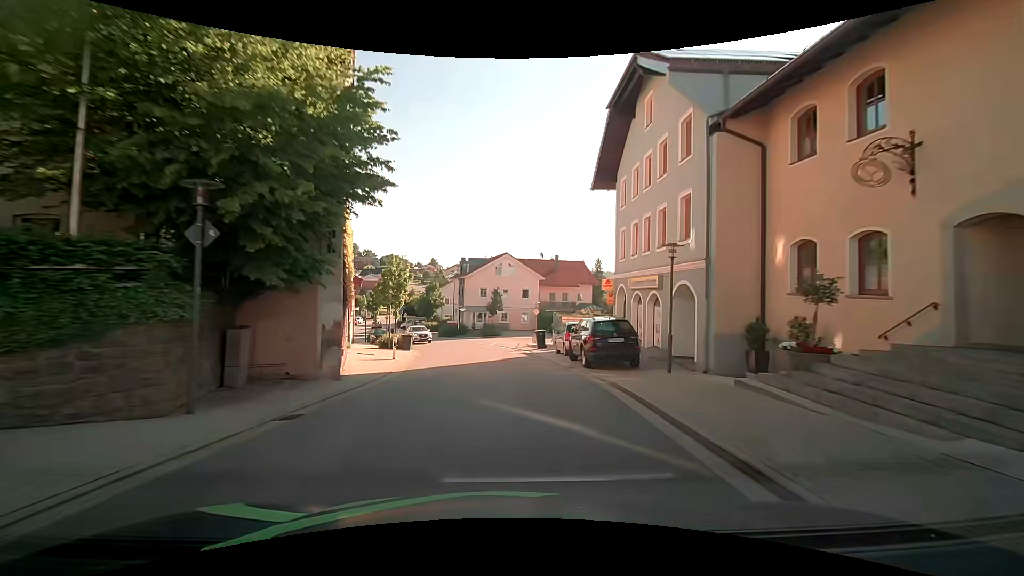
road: tertiary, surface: asphalt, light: Day
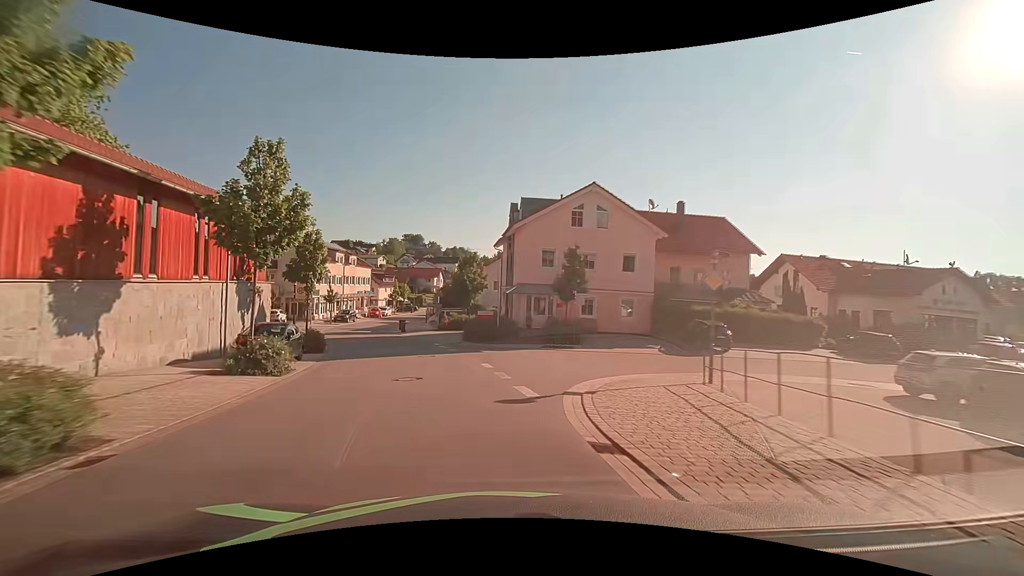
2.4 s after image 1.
(-0.9, +30.9) m; -8°
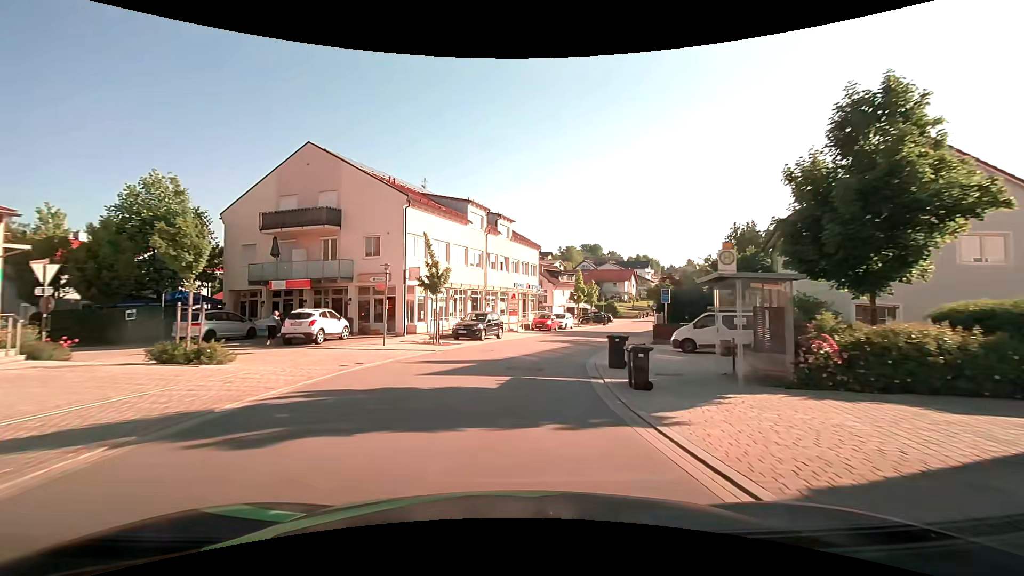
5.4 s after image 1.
(-8.2, +37.4) m; -20°
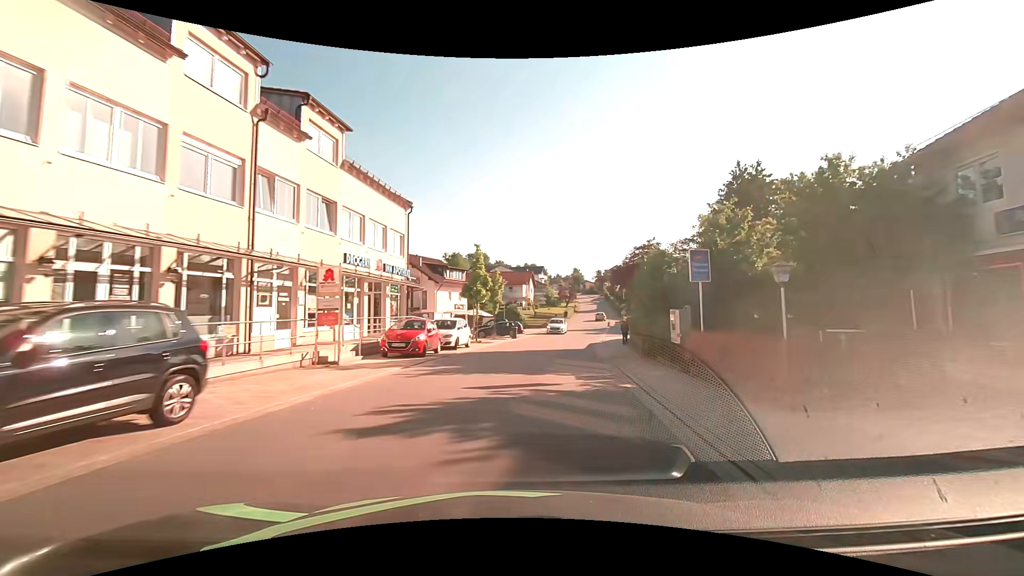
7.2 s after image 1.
(+1.9, +23.0) m; +12°
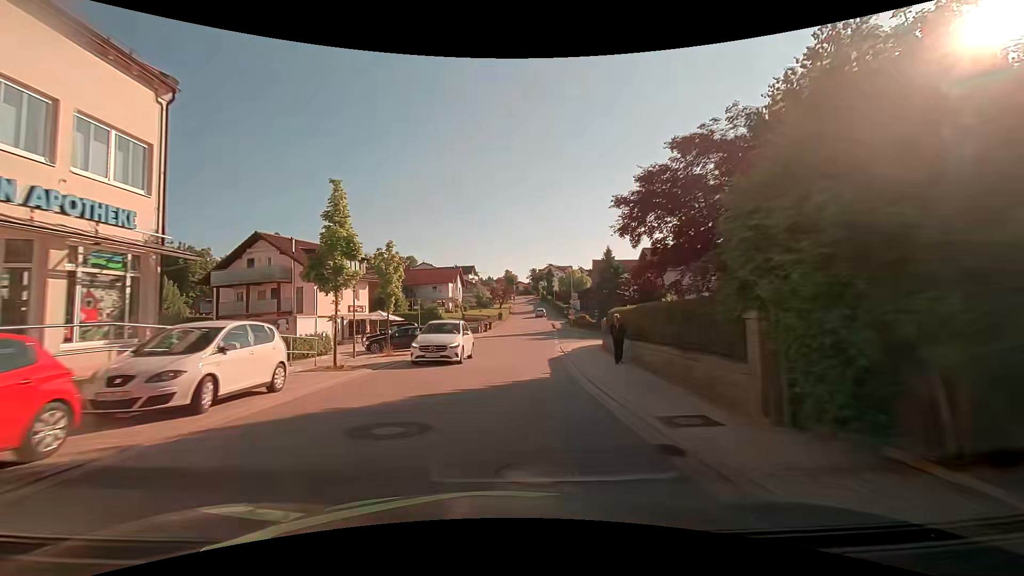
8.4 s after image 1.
(+1.3, +15.3) m; +8°
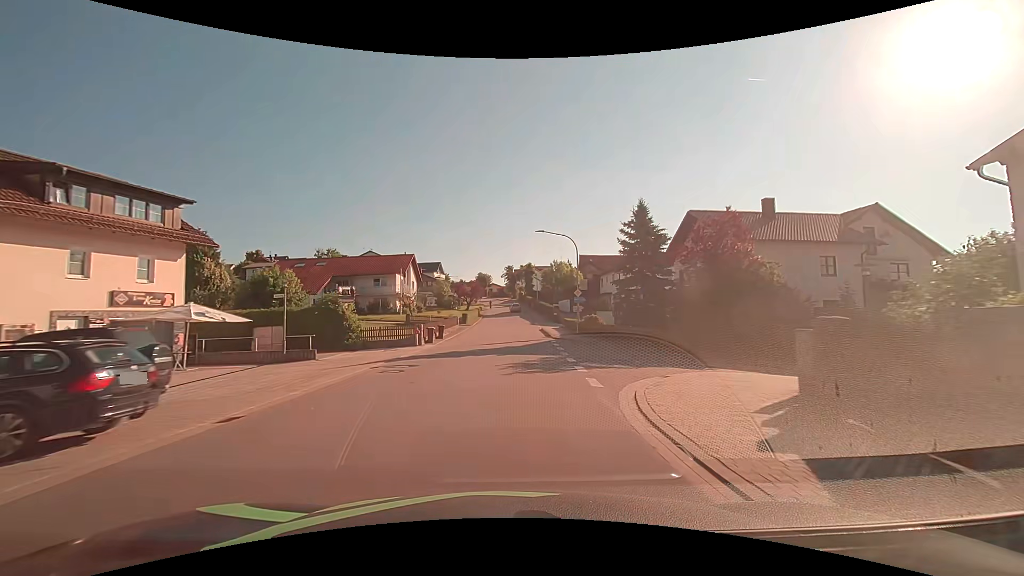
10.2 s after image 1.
(+0.5, +23.2) m; +3°
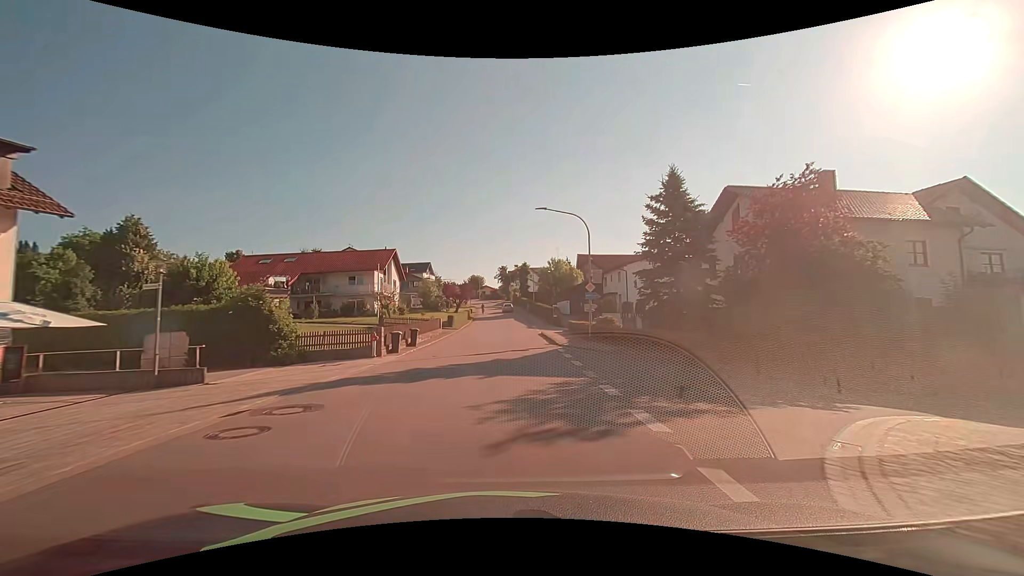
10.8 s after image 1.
(+0.1, +7.7) m; +1°
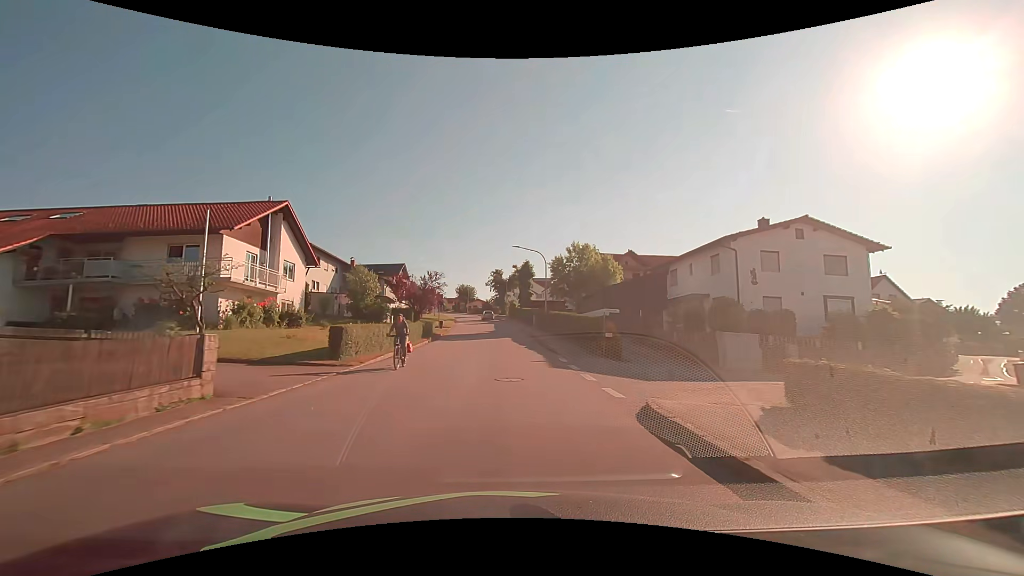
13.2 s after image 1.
(+0.4, +30.5) m; +1°
(0, +10) (0, +20) (0, +30) (0, +40) (-1, +50) (-2, +60) (-3, +70) (-4, +80) (-5, +90) (-7, +100) m
